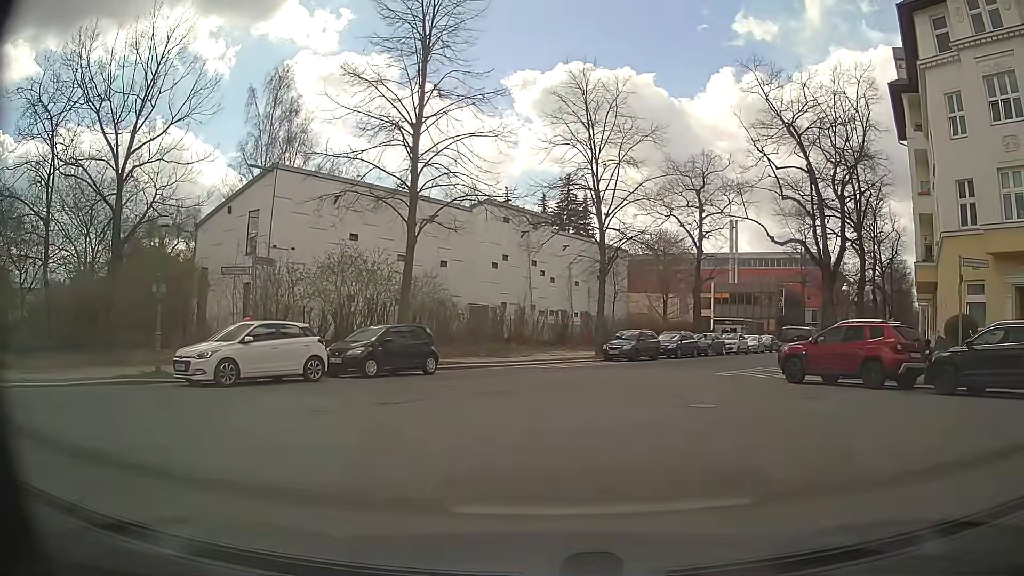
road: residential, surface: asphalt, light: Day
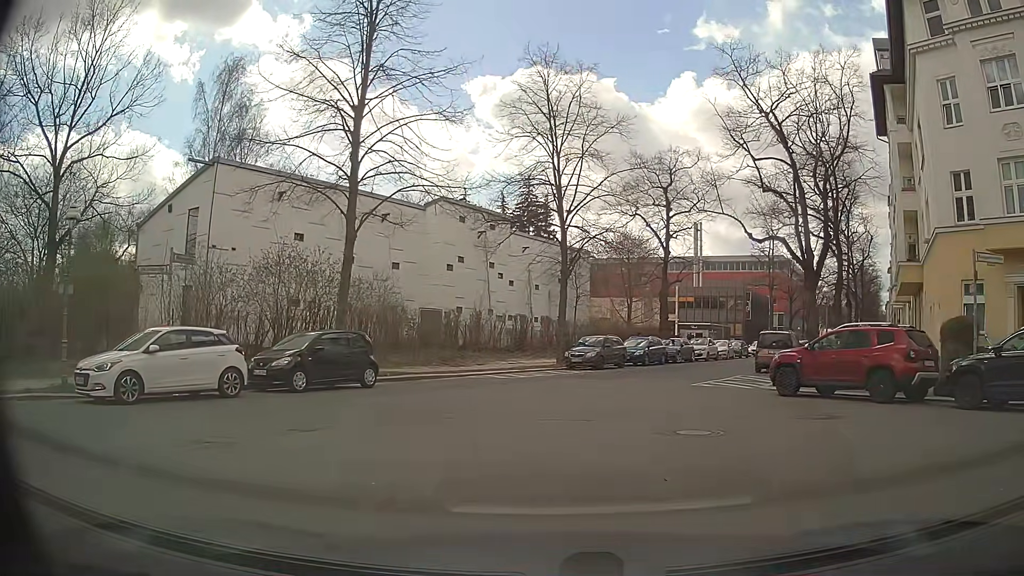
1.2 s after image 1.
(0.0, +2.6) m; +2°
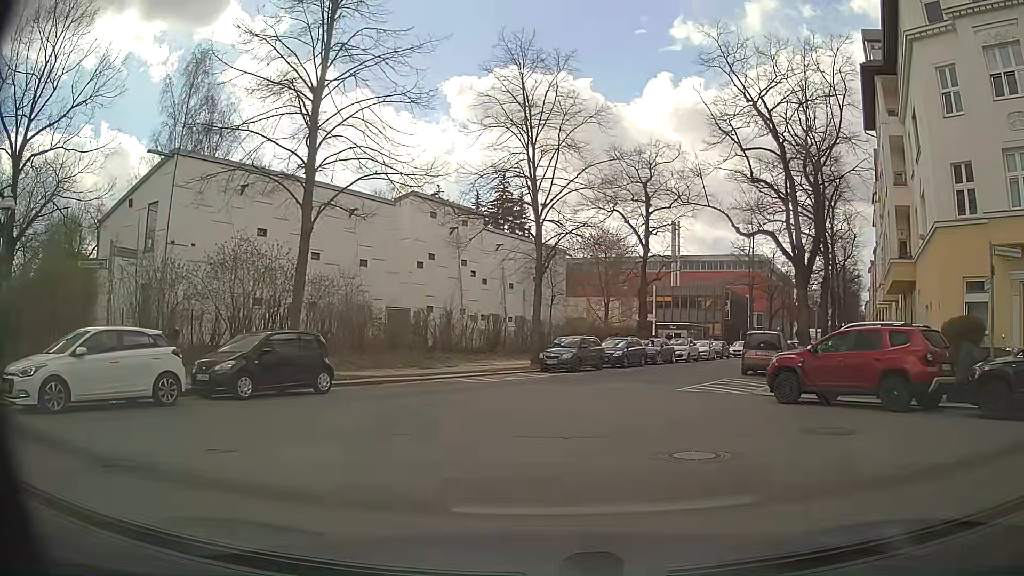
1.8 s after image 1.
(0.0, +1.7) m; +2°
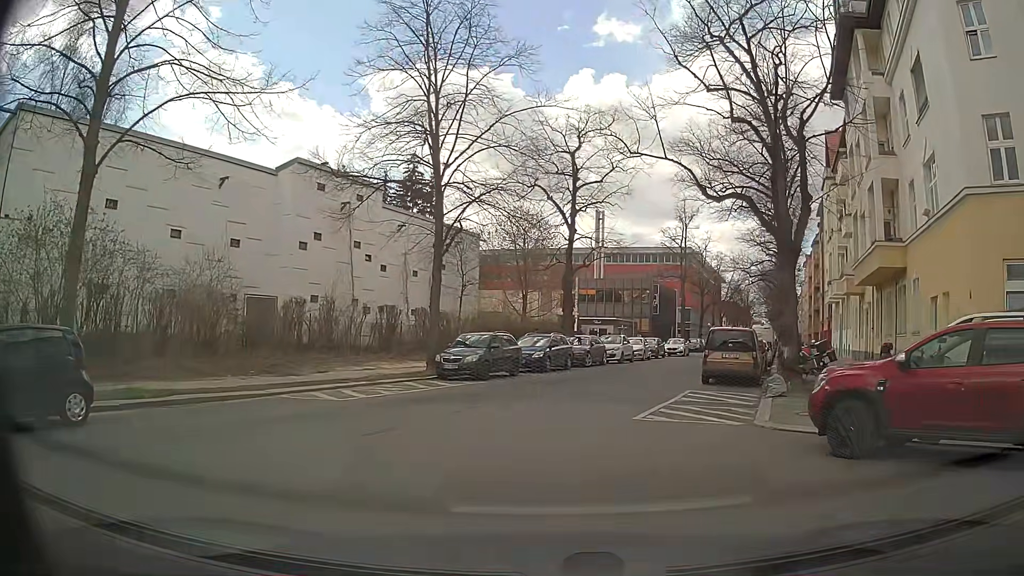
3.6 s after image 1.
(+0.5, +6.8) m; +7°
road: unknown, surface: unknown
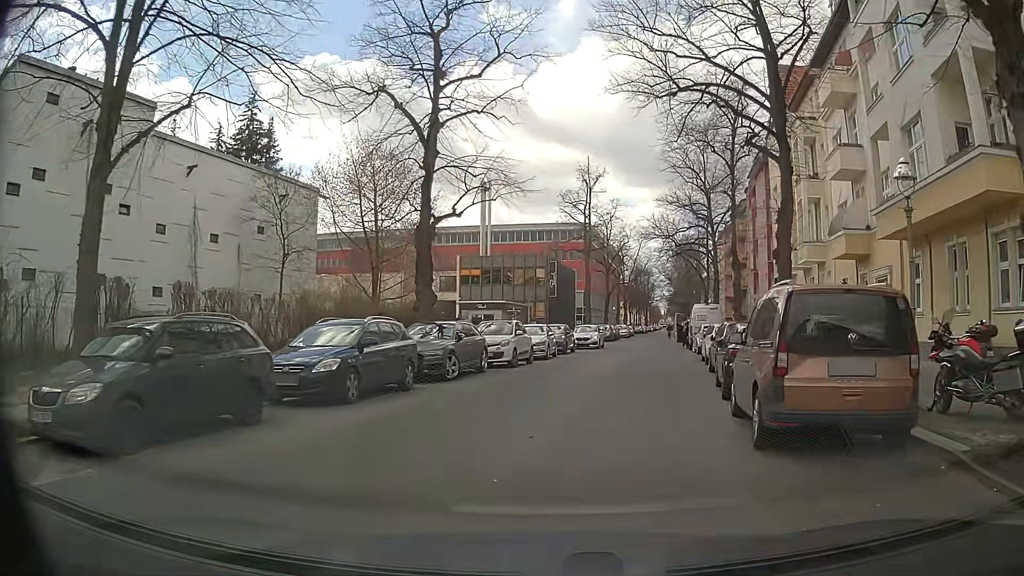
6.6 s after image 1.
(+1.5, +14.4) m; +10°
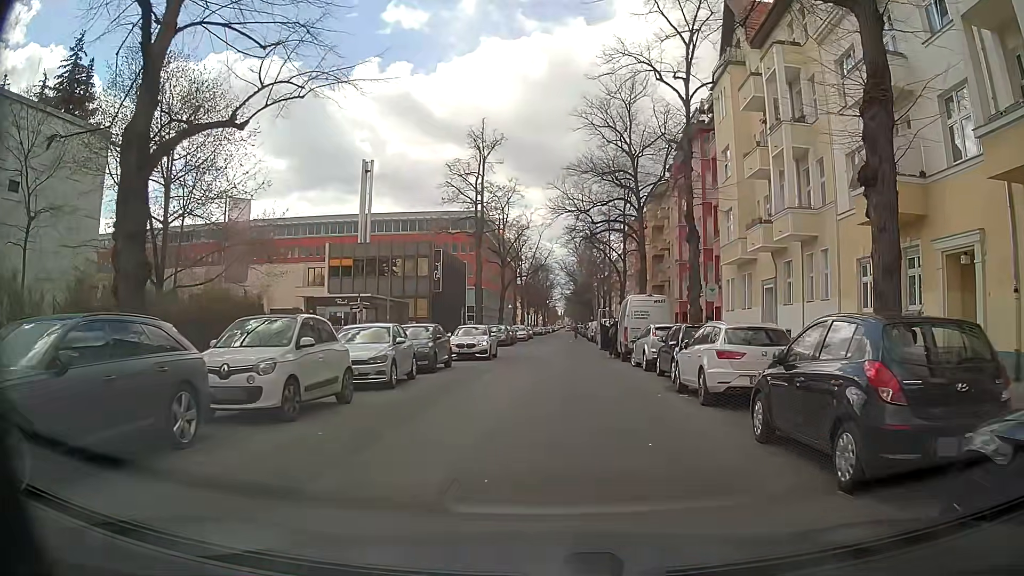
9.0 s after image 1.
(+1.0, +12.2) m; +10°
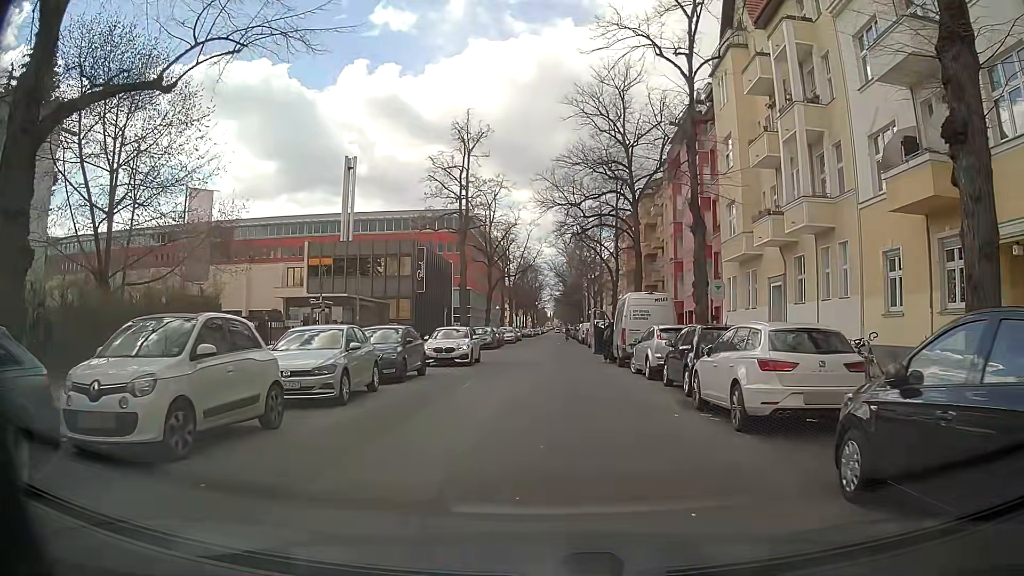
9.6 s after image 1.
(0.0, +2.8) m; +1°
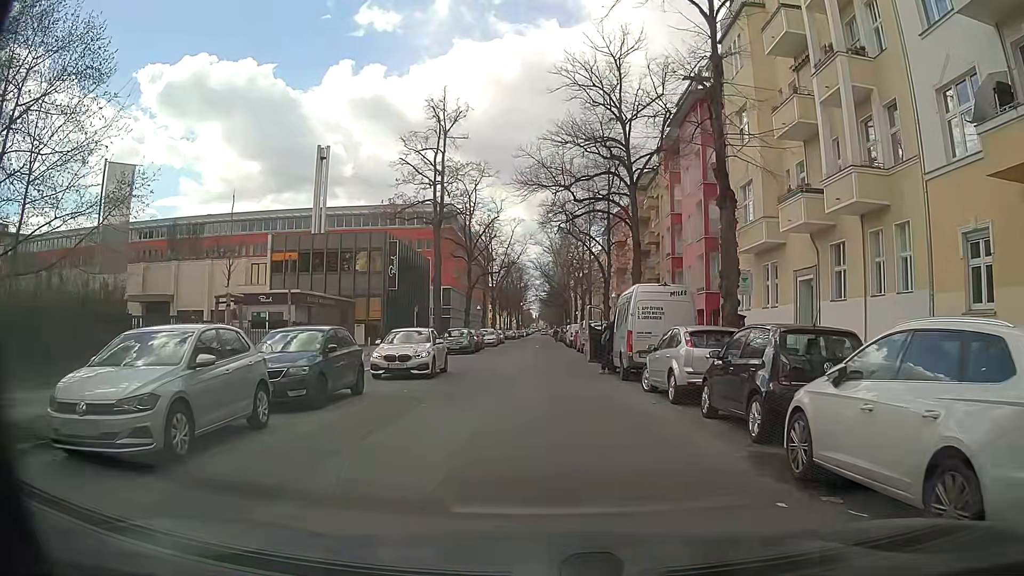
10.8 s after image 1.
(-0.1, +5.4) m; 0°
(0, +10) (0, +20) (-1, +30) (0, +40) (0, +50) (0, +60) (-1, +70) (-1, +80) (-1, +90) (-1, +100) m
